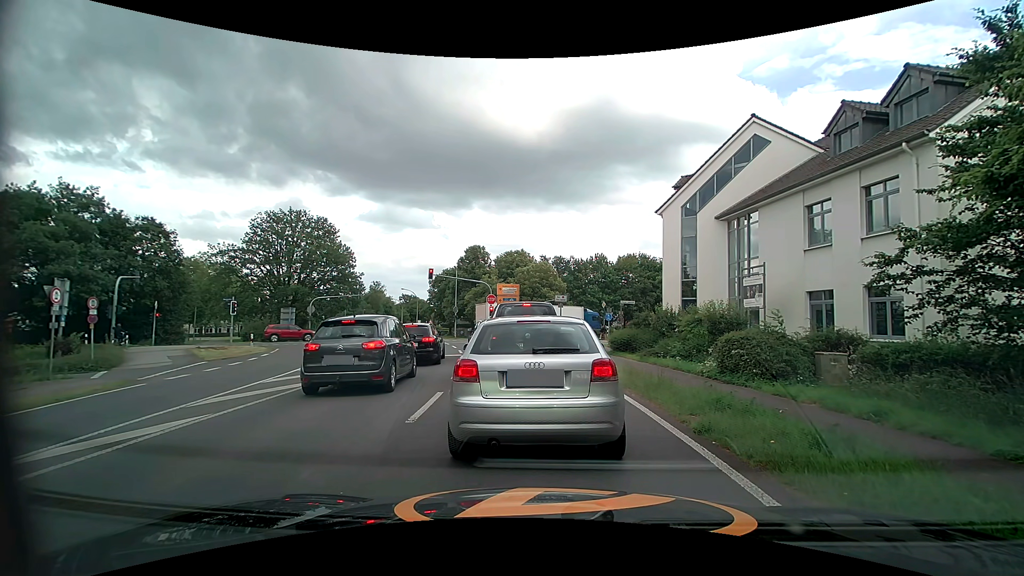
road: tertiary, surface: asphalt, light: Day
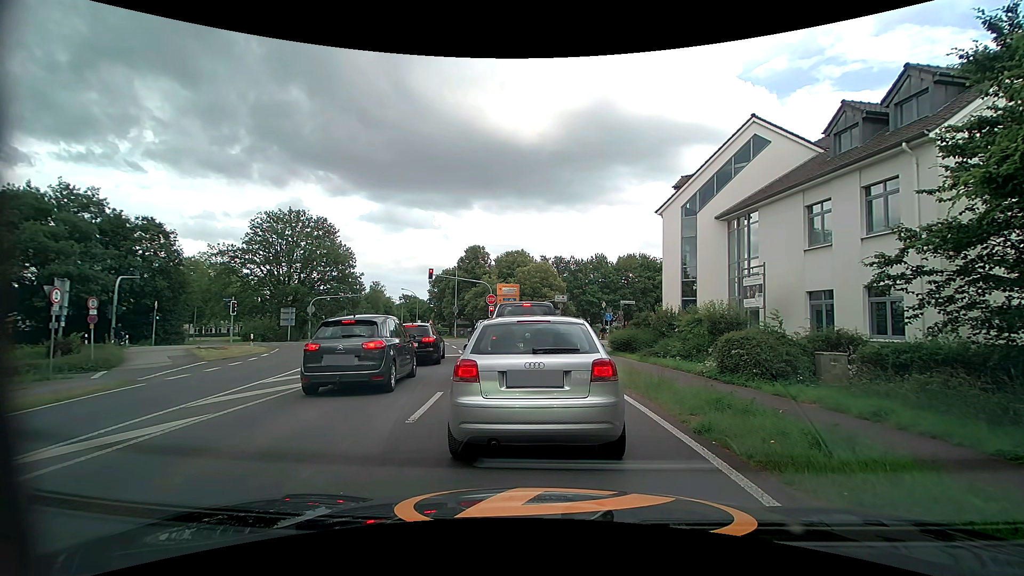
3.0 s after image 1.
(0.0, 0.0) m; 0°
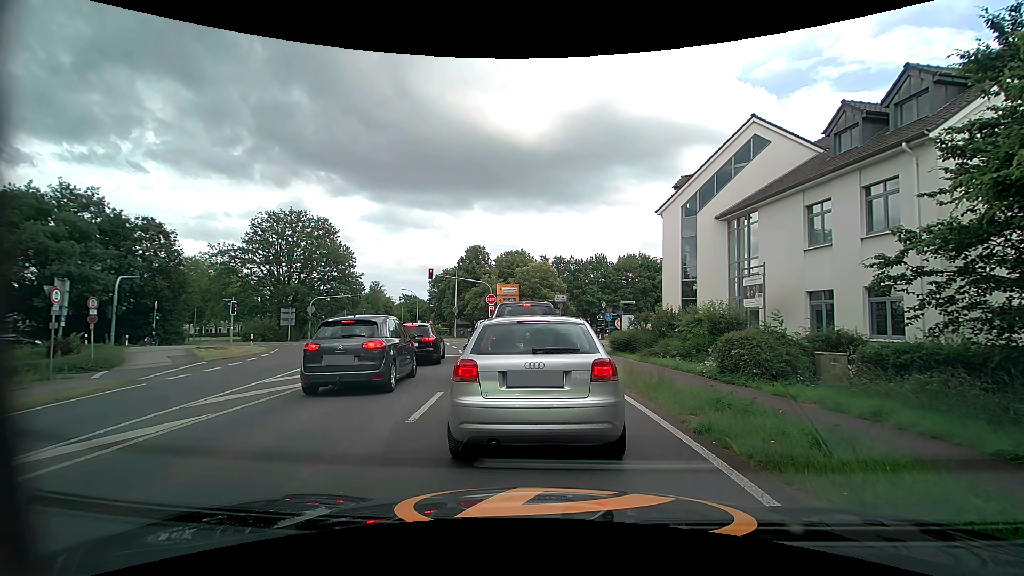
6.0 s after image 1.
(0.0, 0.0) m; 0°
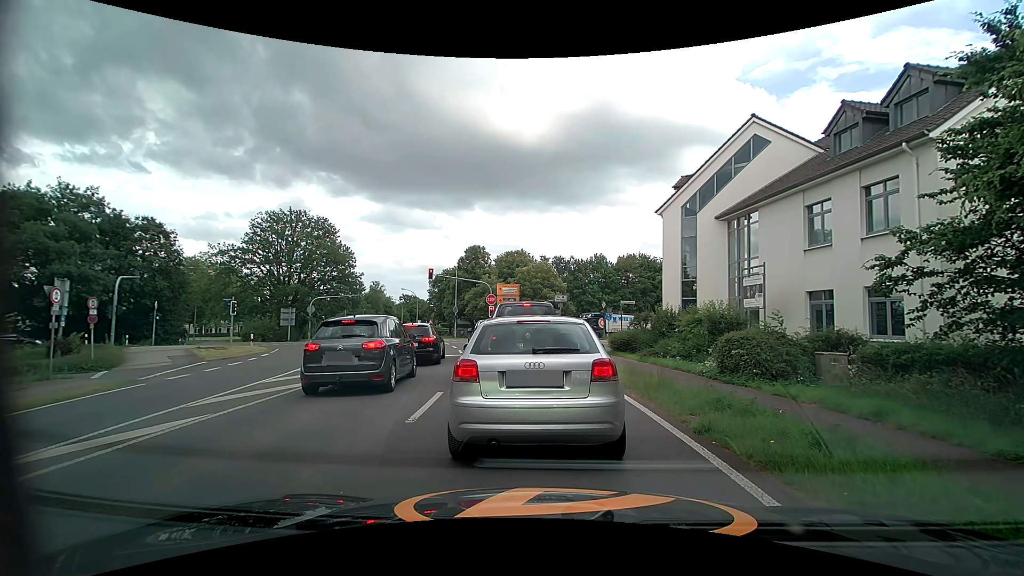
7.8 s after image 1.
(0.0, 0.0) m; 0°
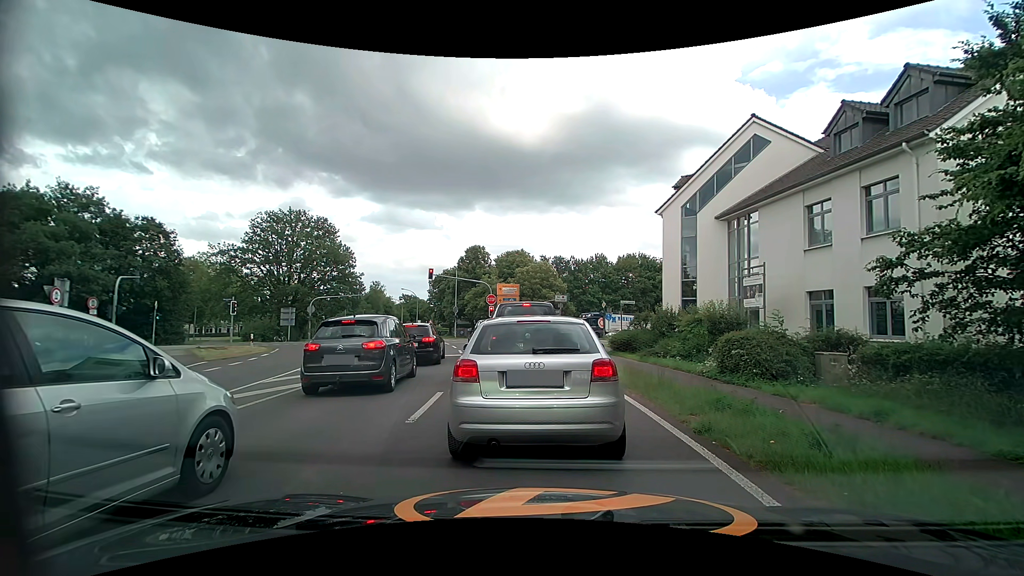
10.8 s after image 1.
(0.0, 0.0) m; 0°
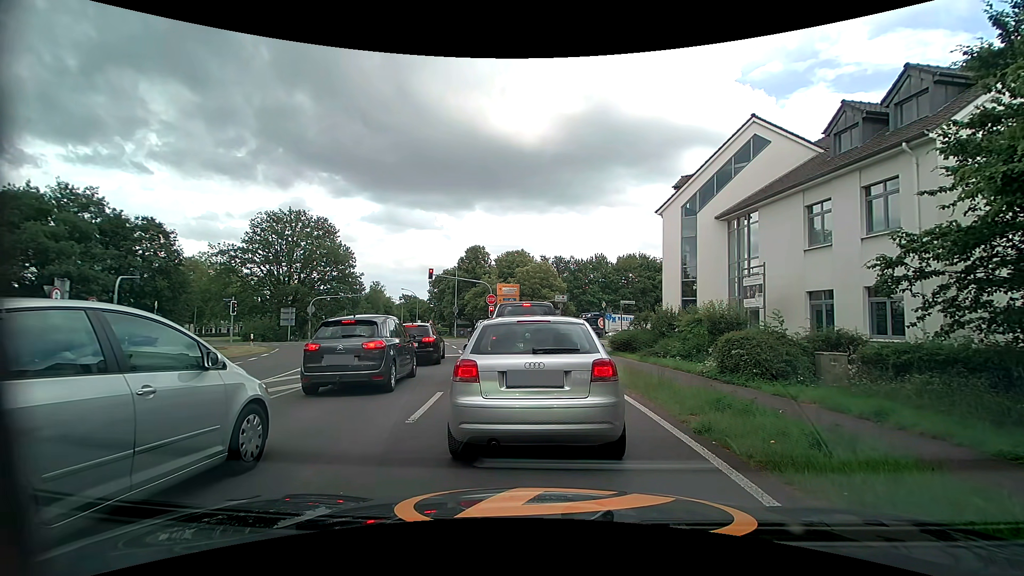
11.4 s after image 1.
(0.0, 0.0) m; 0°
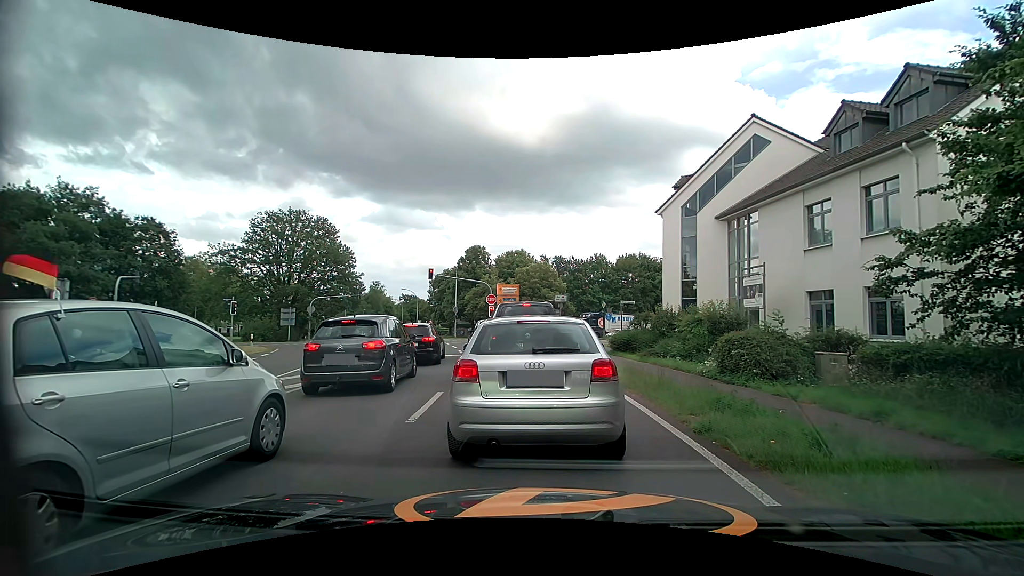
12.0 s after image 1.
(0.0, 0.0) m; 0°
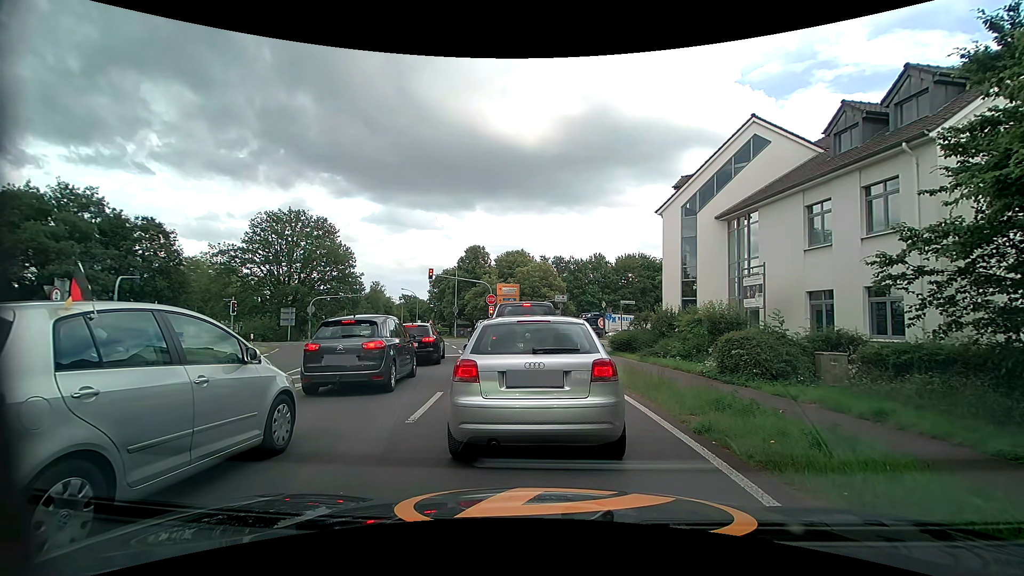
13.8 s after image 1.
(0.0, 0.0) m; 0°
(0, +10) (0, +20) (-1, +30) (-3, +40) (-6, +49) (-9, +59) (-13, +68) (-16, +78) (-19, +87) (-22, +96) m
